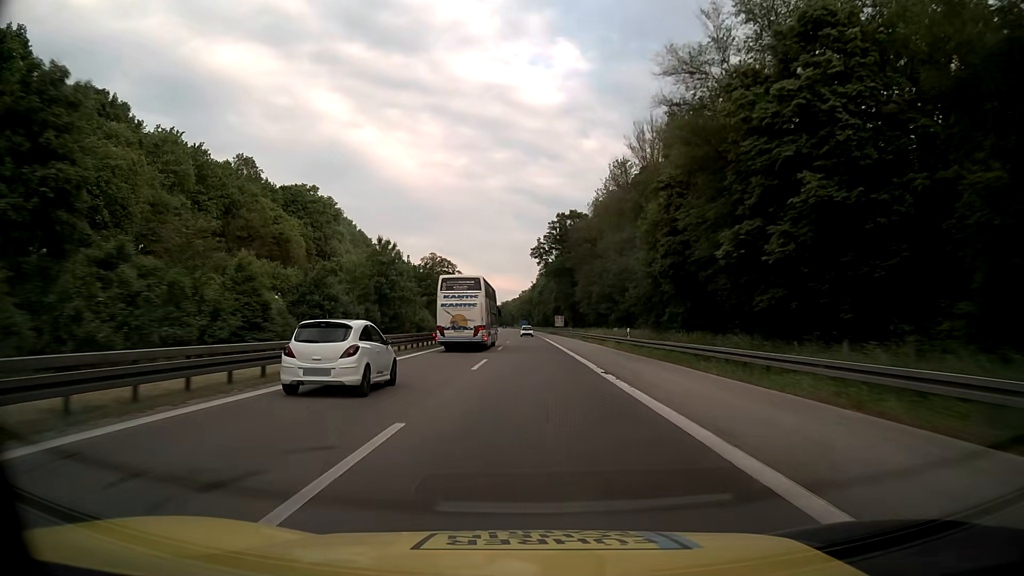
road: motorway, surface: asphalt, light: Day
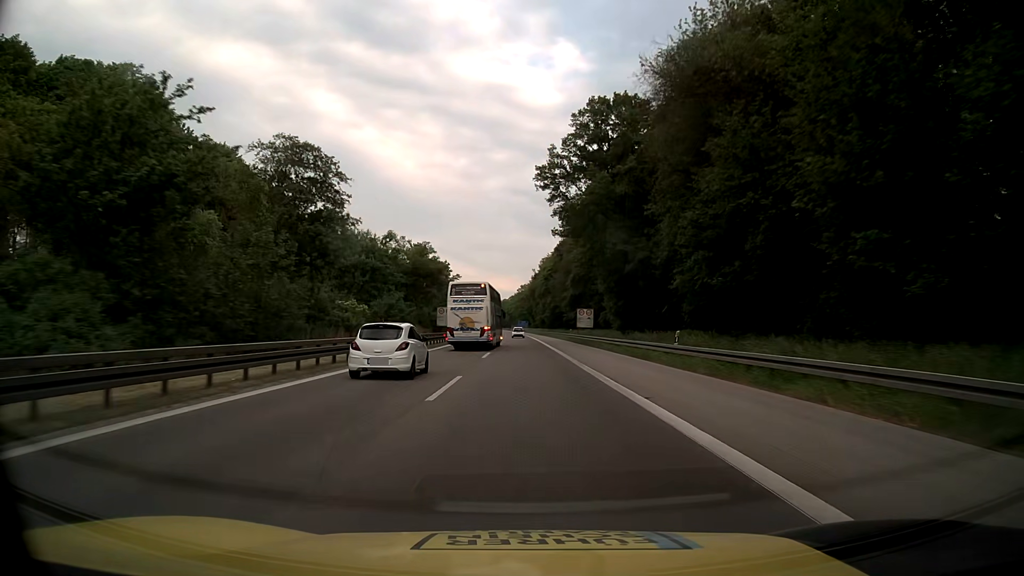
(0.0, +63.2) m; 0°
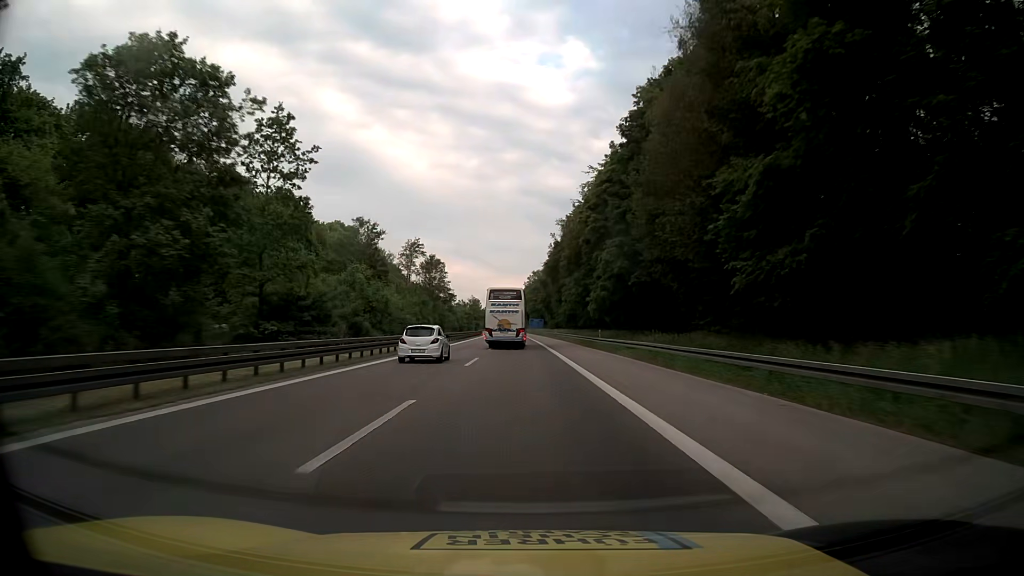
(-0.5, +79.0) m; -1°
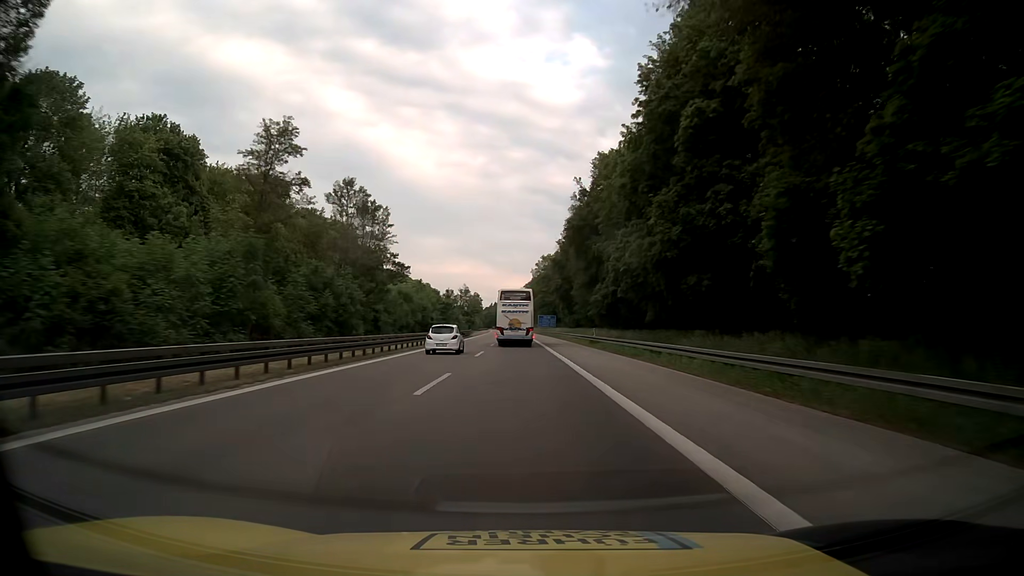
(-0.4, +47.4) m; -1°
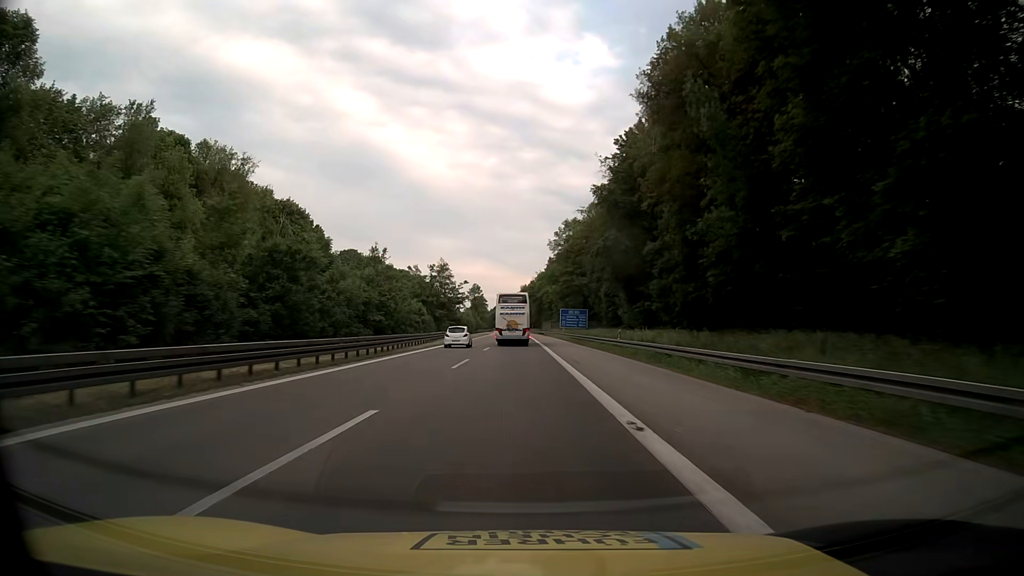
(-0.3, +63.2) m; -1°
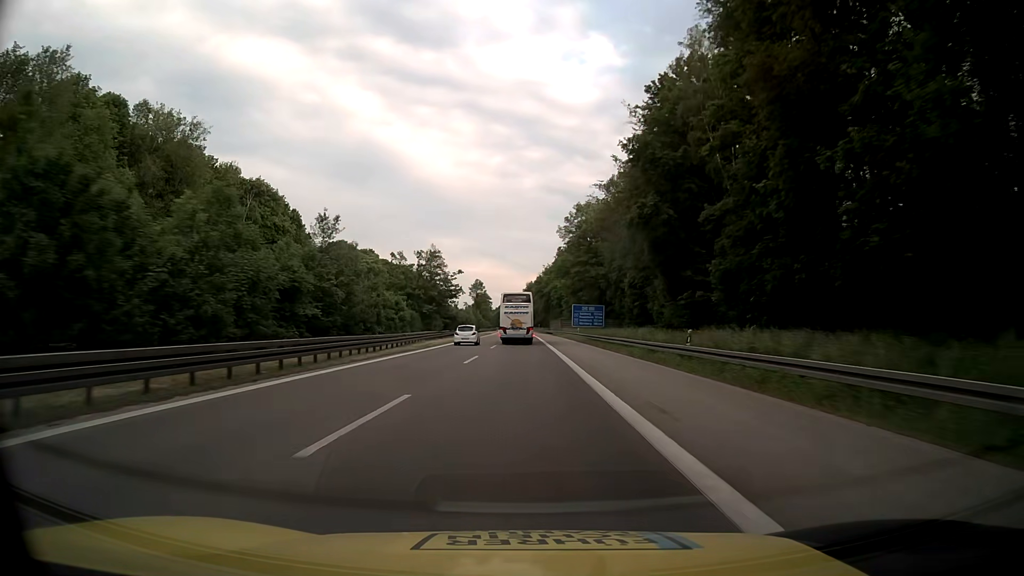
(0.0, +15.8) m; 0°
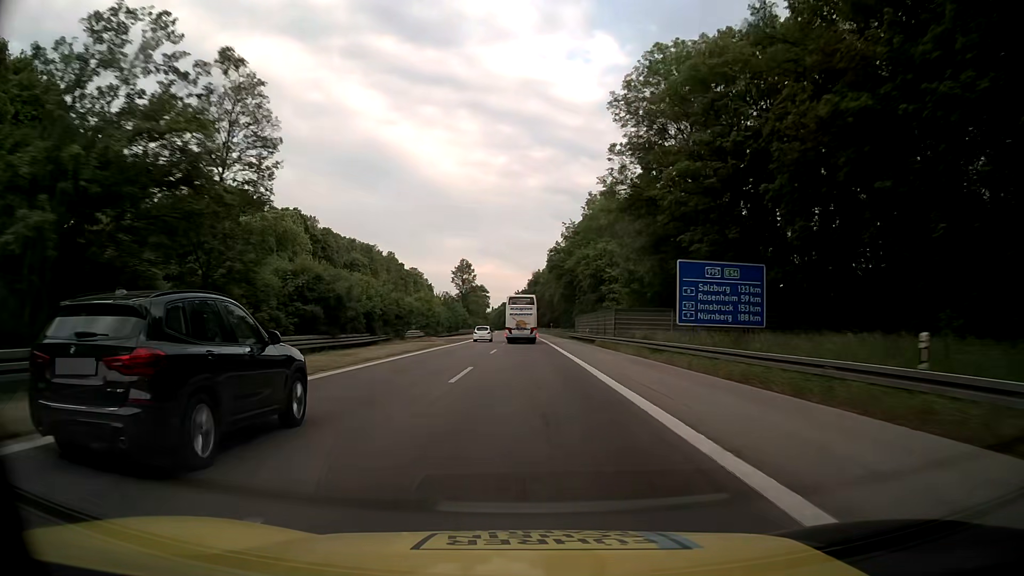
(-0.5, +63.2) m; -1°
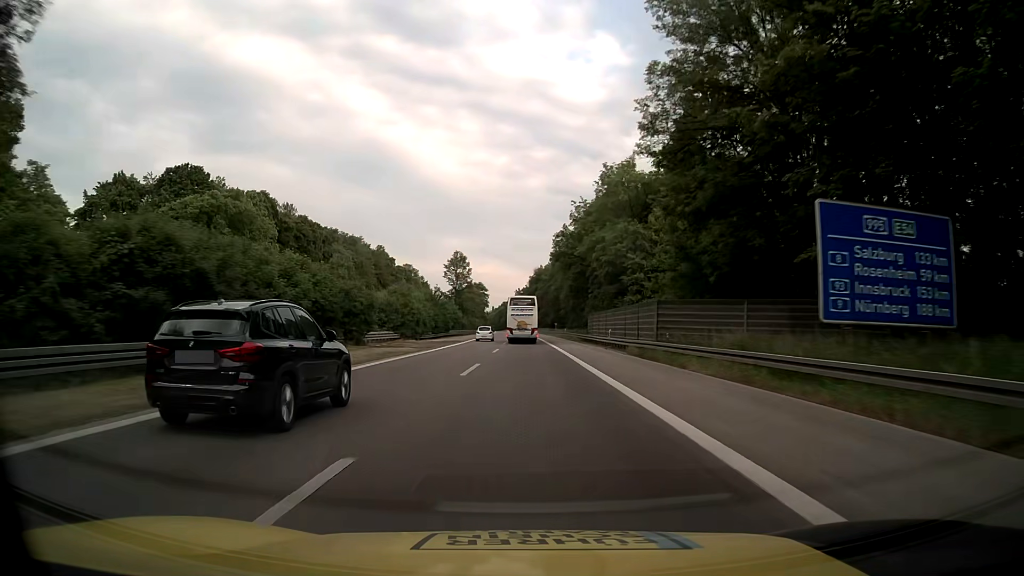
(0.0, +15.8) m; 0°
(0, +10) (0, +20) (0, +30) (0, +40) (0, +50) (0, +60) (0, +70) (-1, +80) (-1, +90) (-1, +100) m
